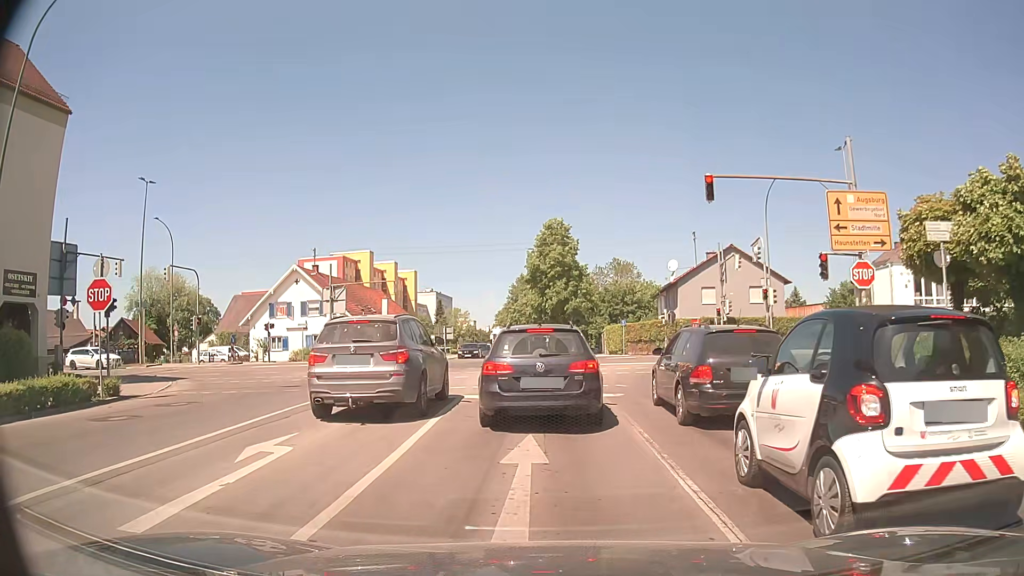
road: secondary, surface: asphalt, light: Day
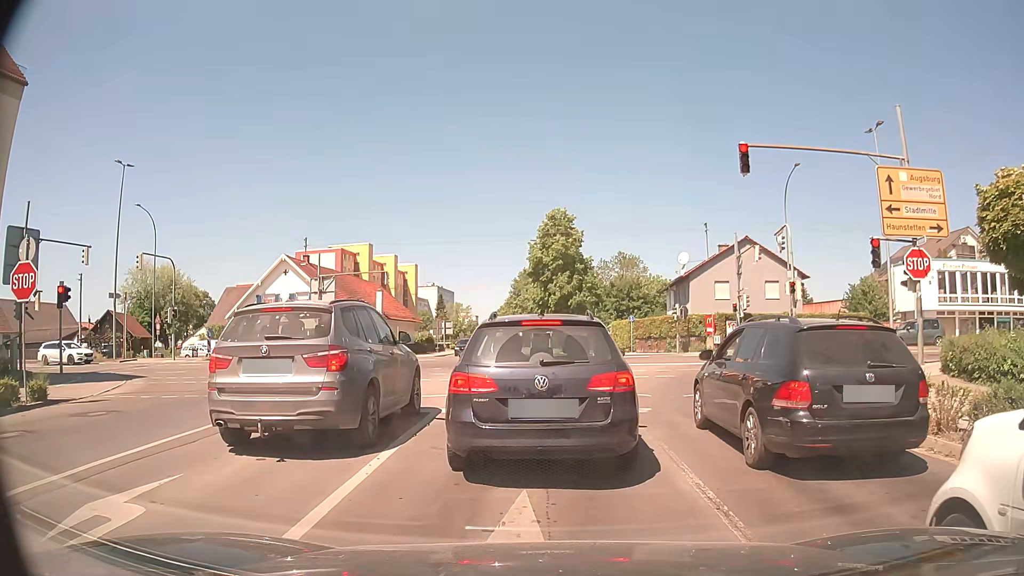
(0.0, +3.3) m; +1°
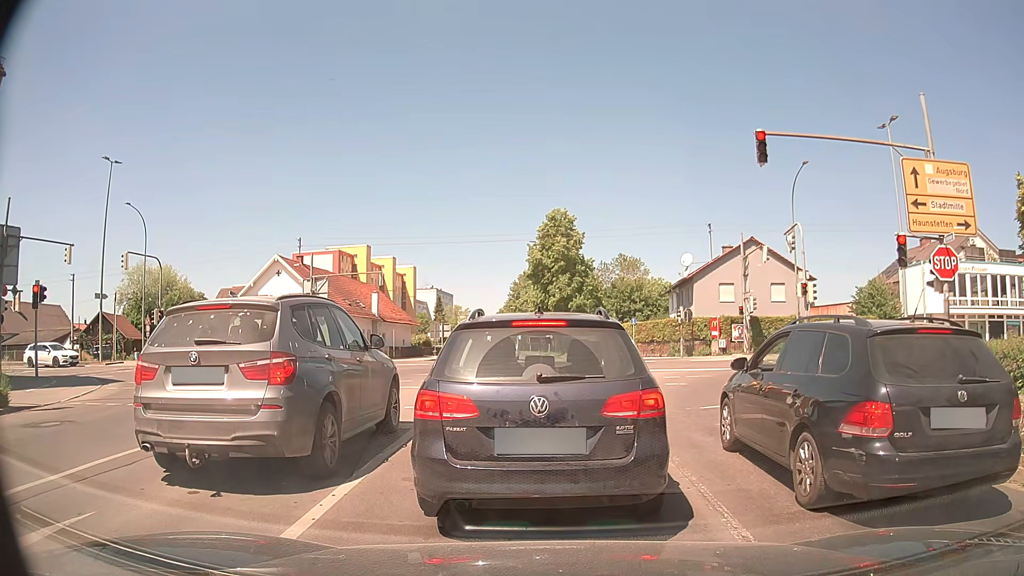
(0.0, +1.4) m; 0°
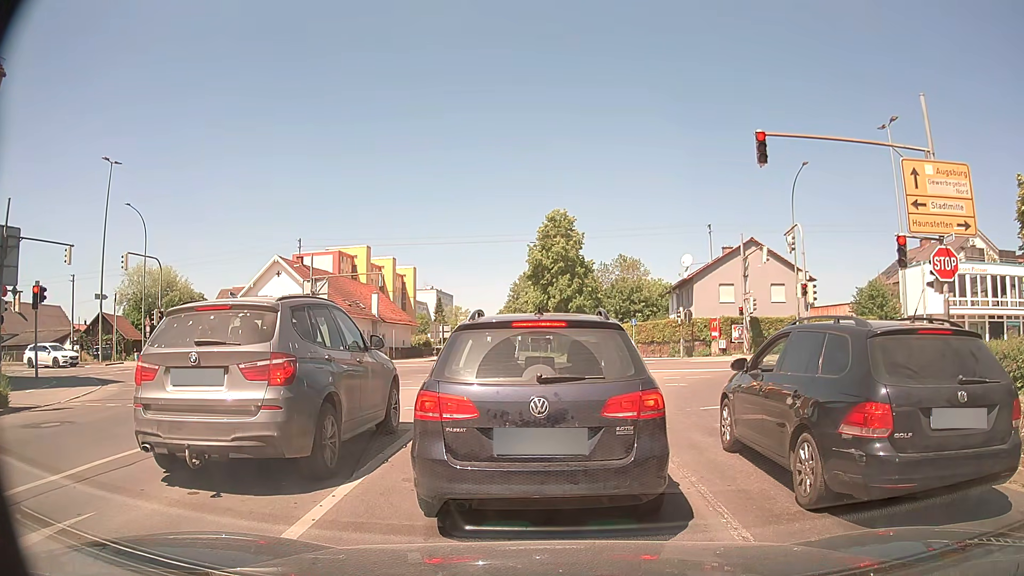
(0.0, 0.0) m; 0°
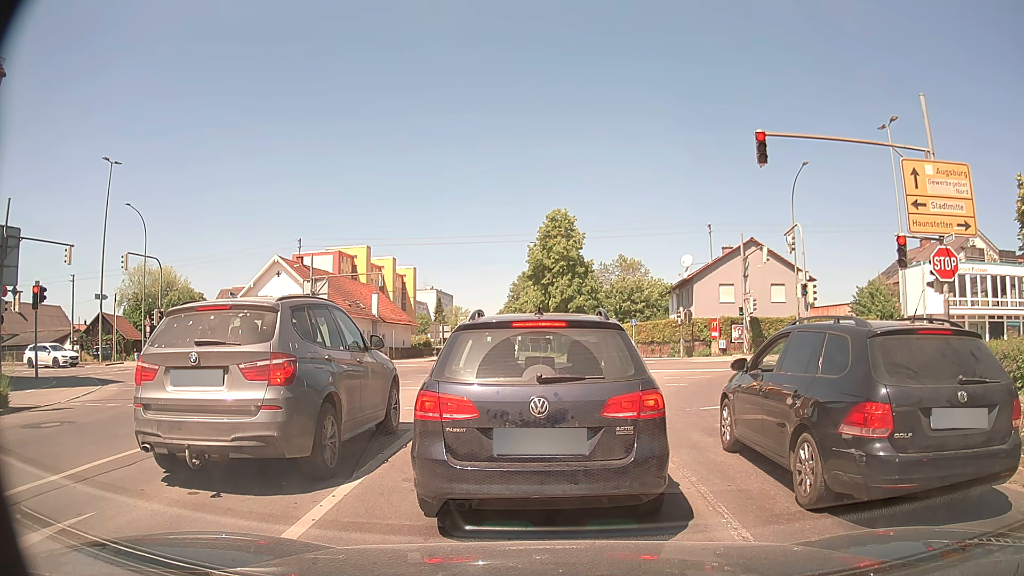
(0.0, 0.0) m; 0°
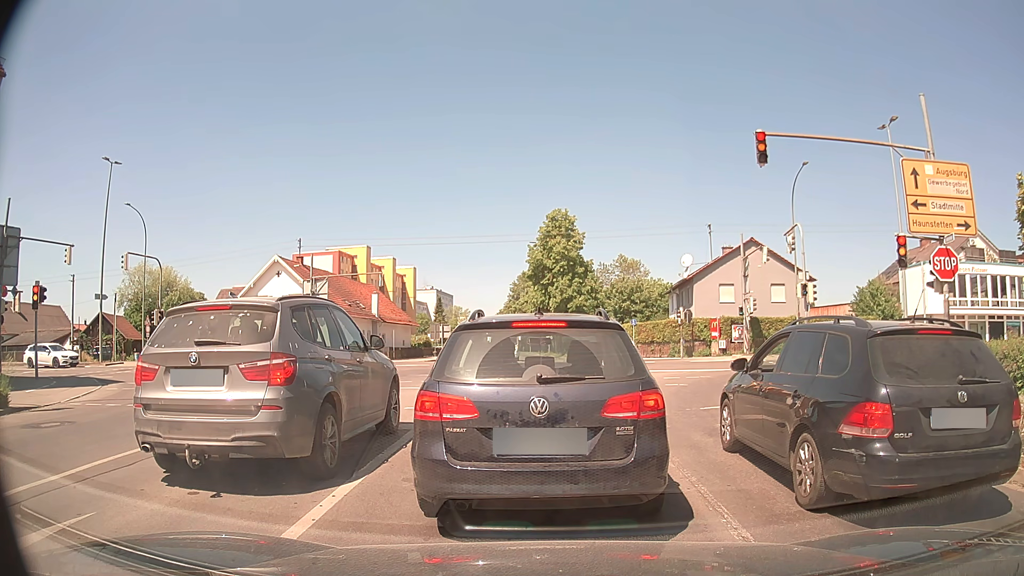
(0.0, 0.0) m; 0°
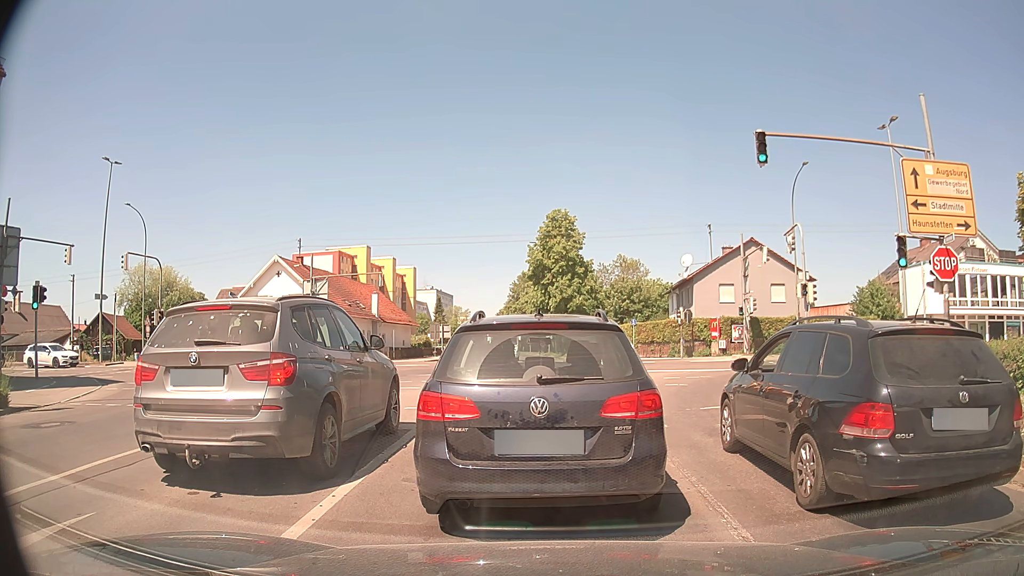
(0.0, 0.0) m; 0°
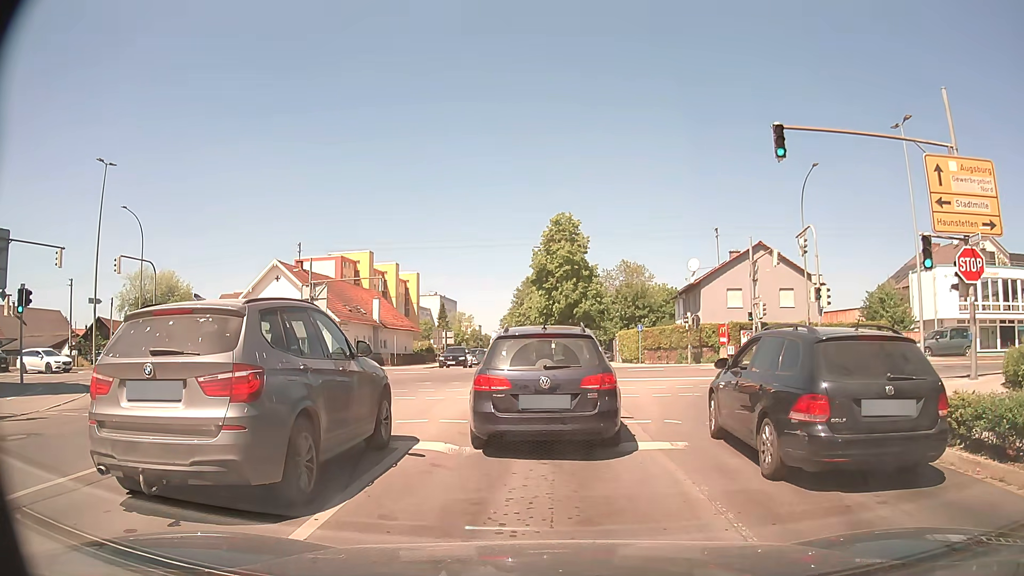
(0.0, +1.2) m; +2°
(0, +10) (-1, +20) (-1, +30) (-1, +40) (-2, +50) (-3, +60) (-3, +70) (-4, +80) (-5, +90) (-6, +100) m
